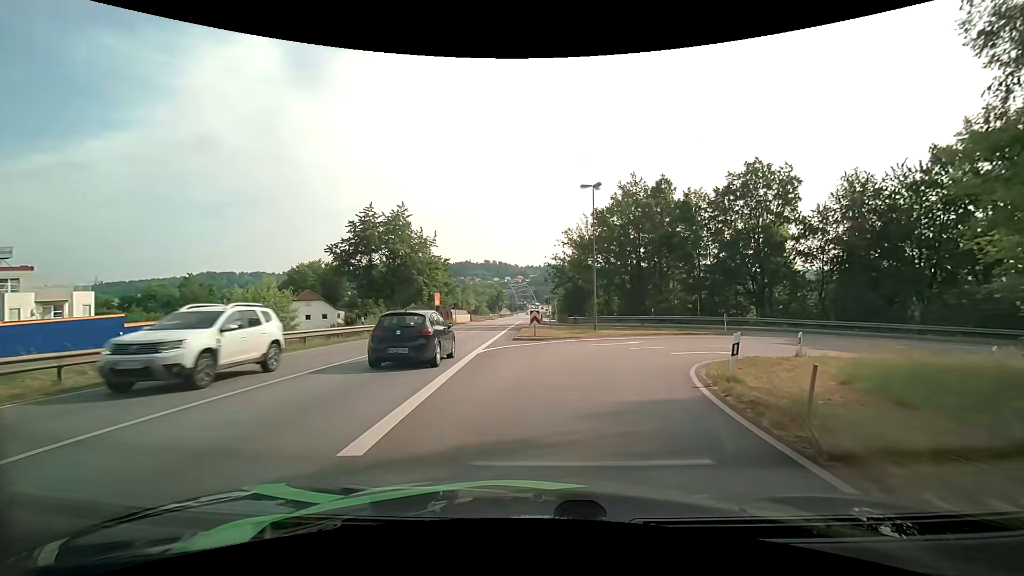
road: primary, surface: asphalt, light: Day
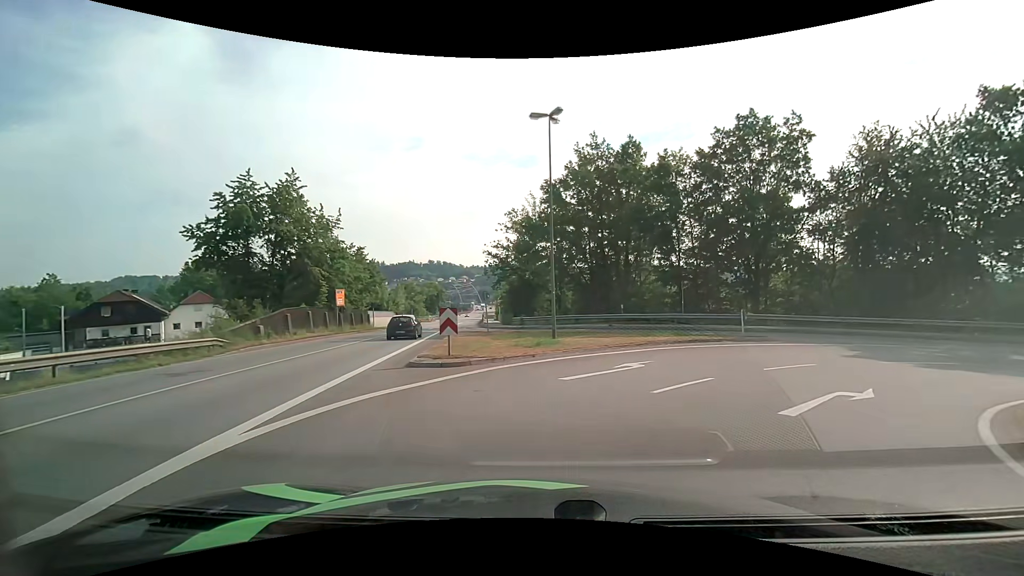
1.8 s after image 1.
(+0.6, +12.3) m; +6°
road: primary_link
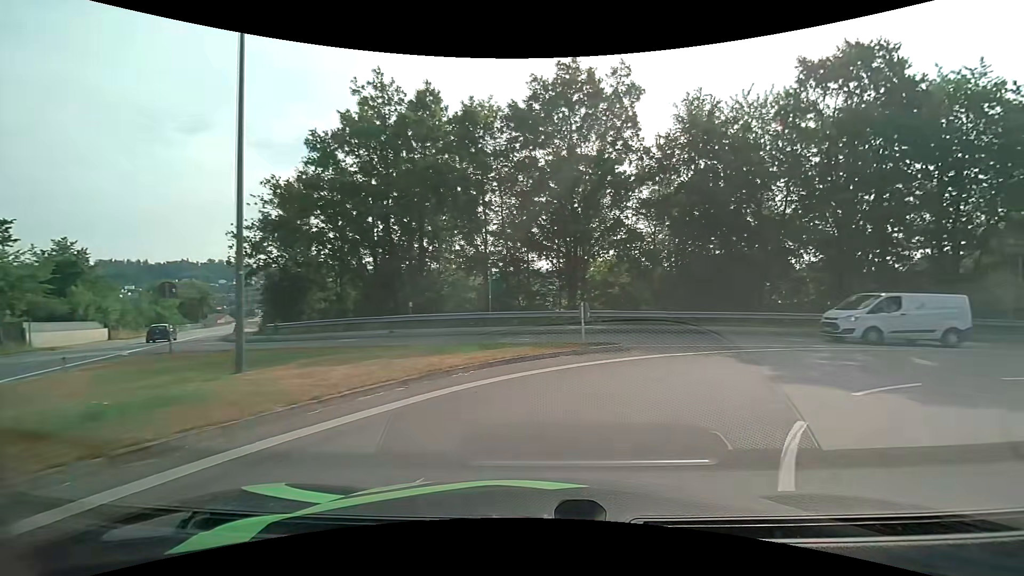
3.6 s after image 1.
(+1.8, +10.7) m; +20°
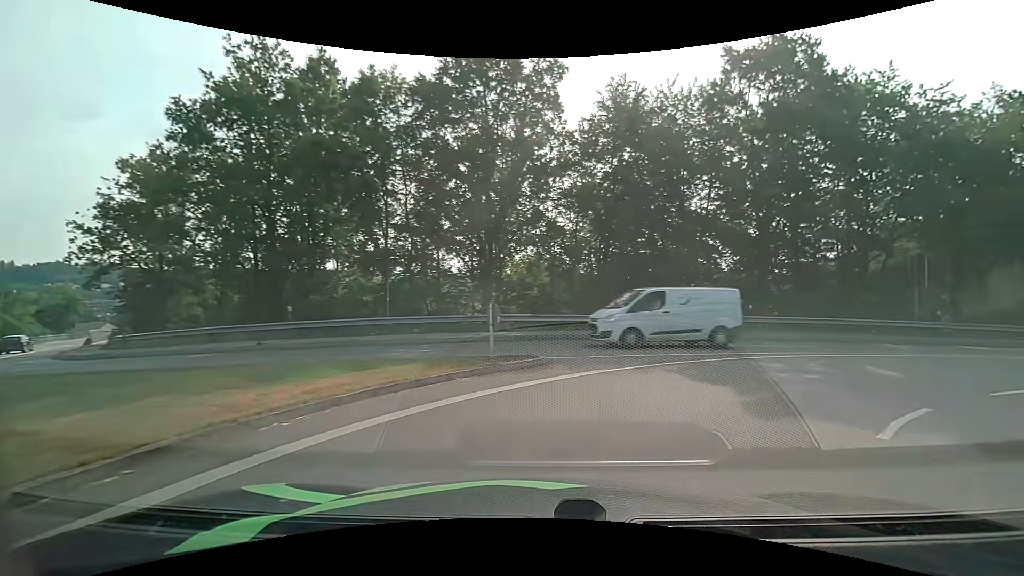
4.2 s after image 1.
(+0.3, +3.7) m; +9°
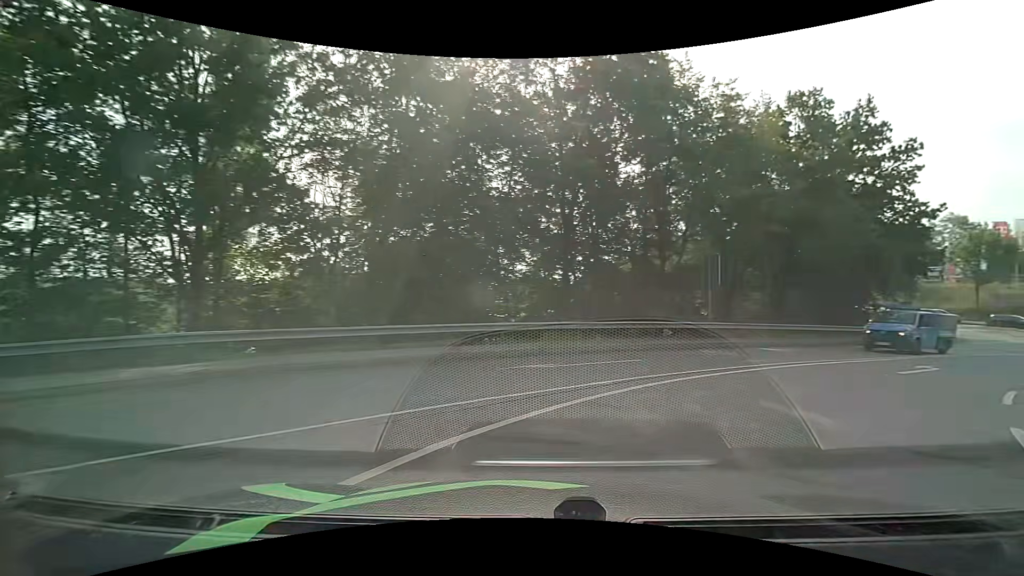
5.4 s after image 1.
(+1.4, +7.3) m; +22°
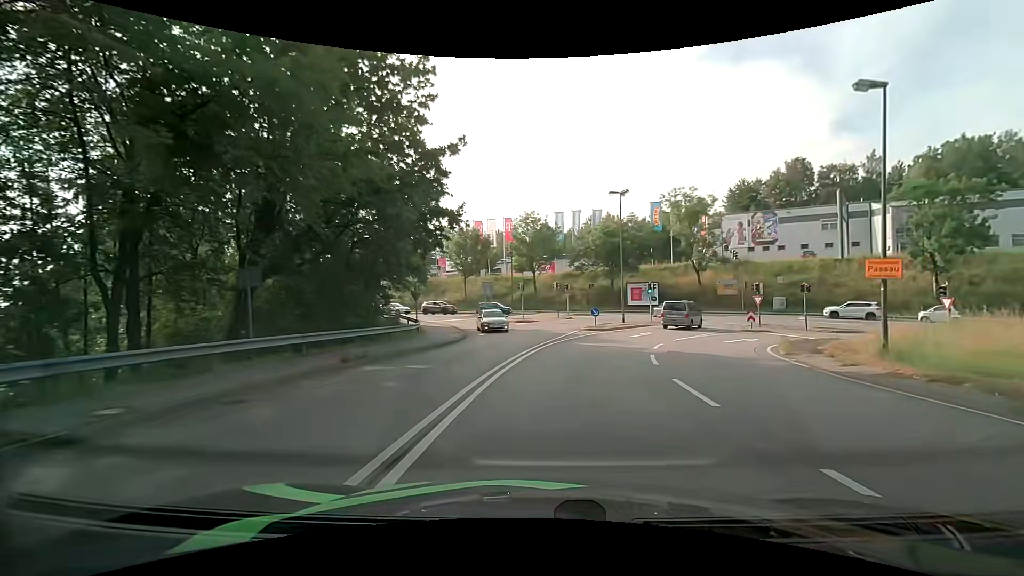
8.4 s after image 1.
(+8.6, +15.5) m; +50°
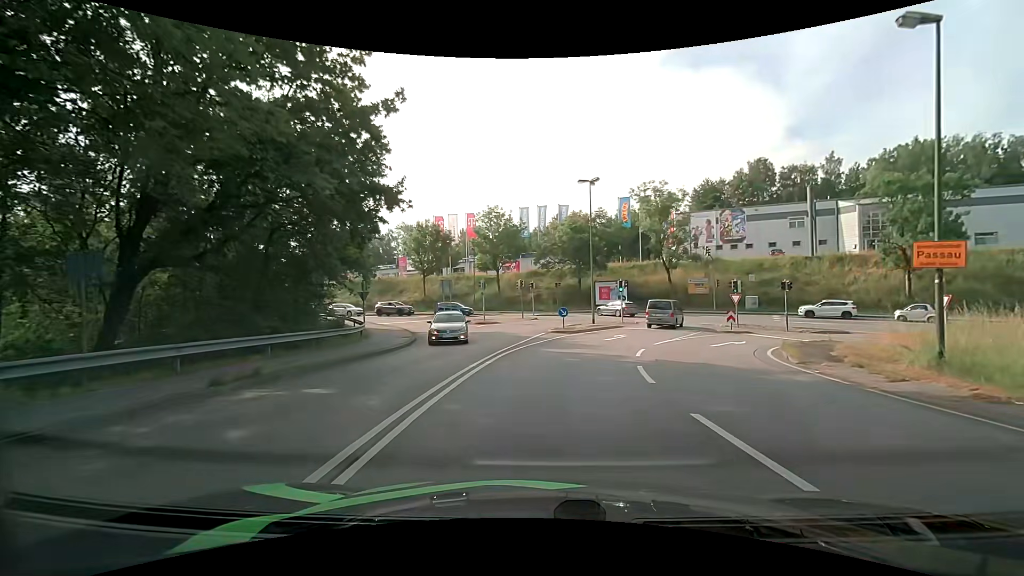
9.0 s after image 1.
(+0.1, +3.9) m; +4°
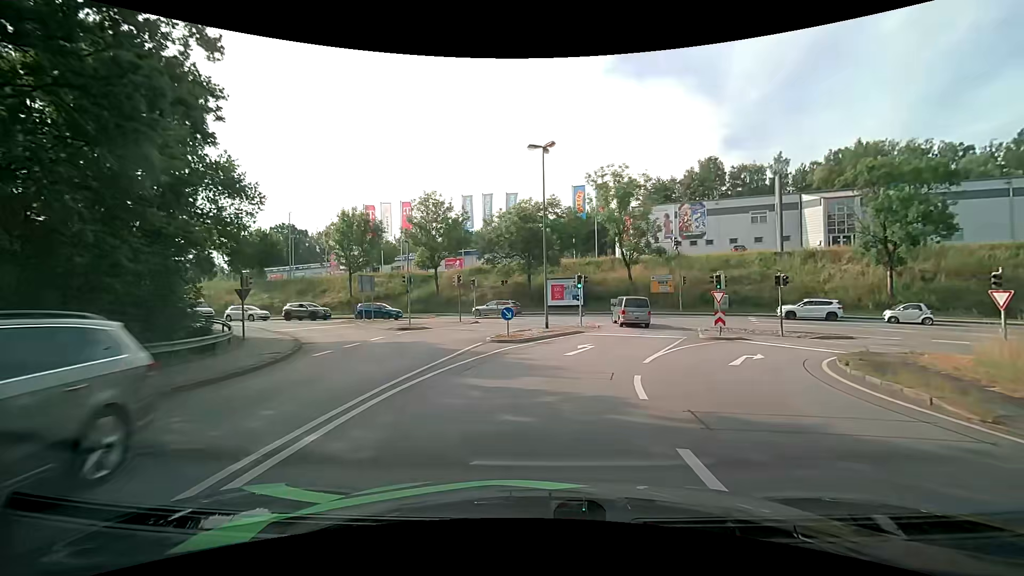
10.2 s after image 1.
(+0.4, +8.0) m; +5°
(+1, +10) (+3, +20) (+6, +29) (+6, +39) (0, +46) (-9, +50) (-19, +52) (-29, +54) (-39, +56) (-49, +58) m
